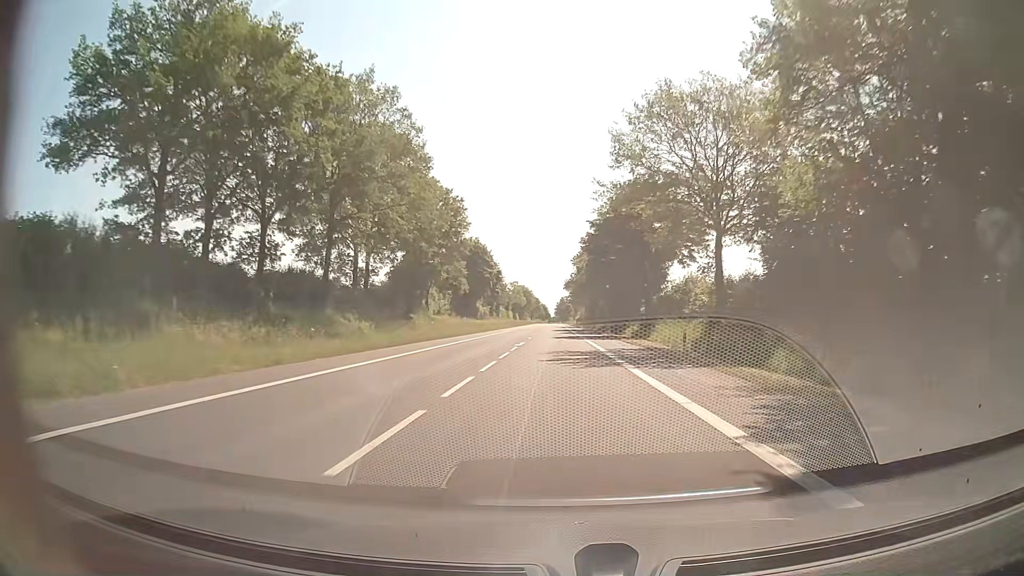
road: secondary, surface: asphalt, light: Day
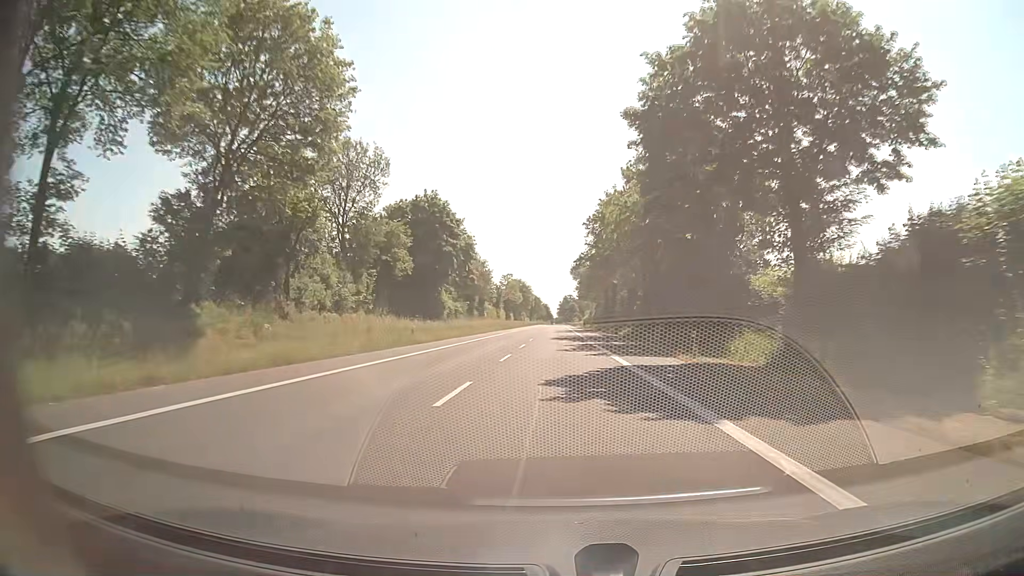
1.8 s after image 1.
(-0.1, +37.5) m; 0°
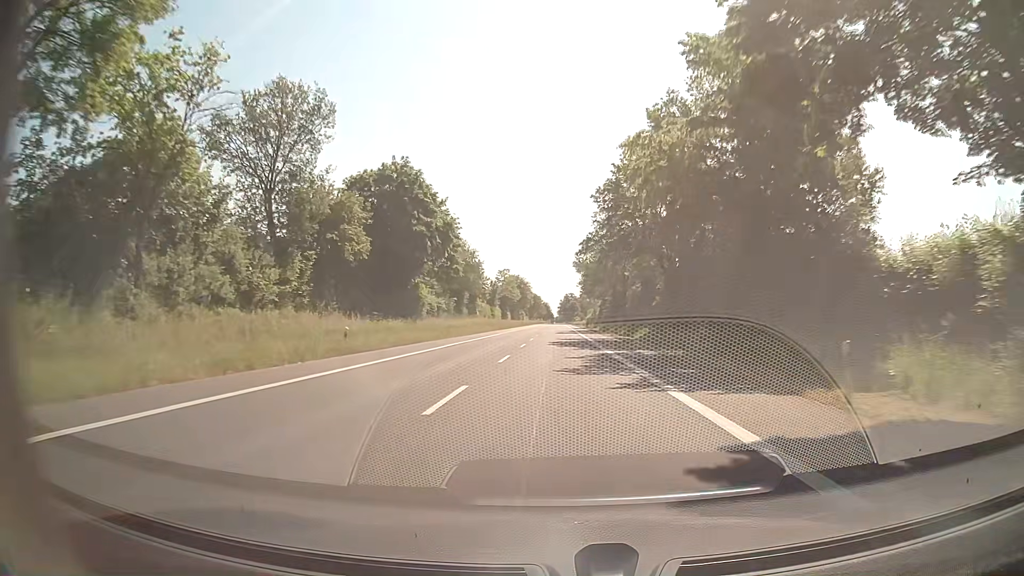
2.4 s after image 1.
(0.0, +13.0) m; 0°
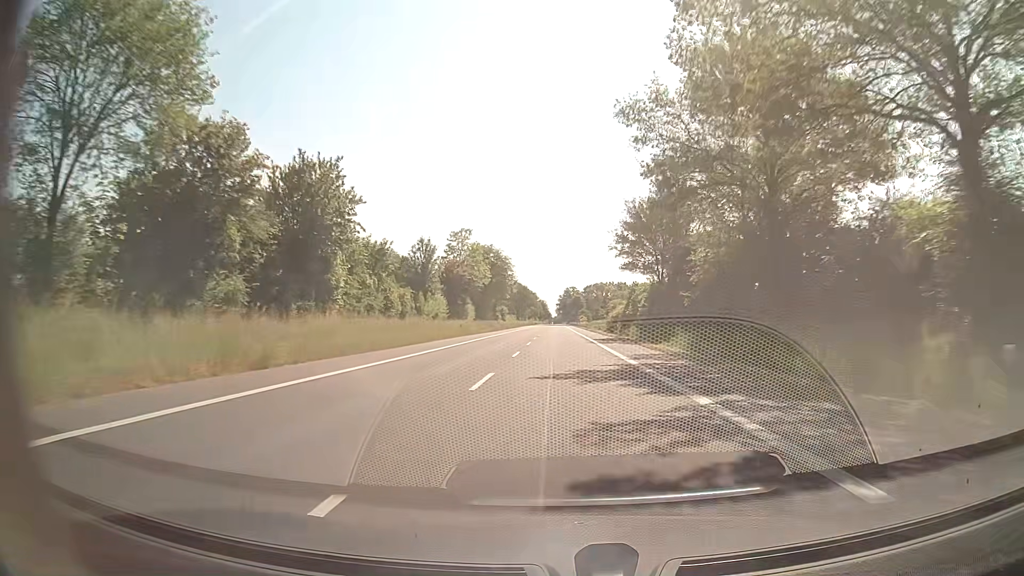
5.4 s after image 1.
(-0.1, +69.1) m; 0°
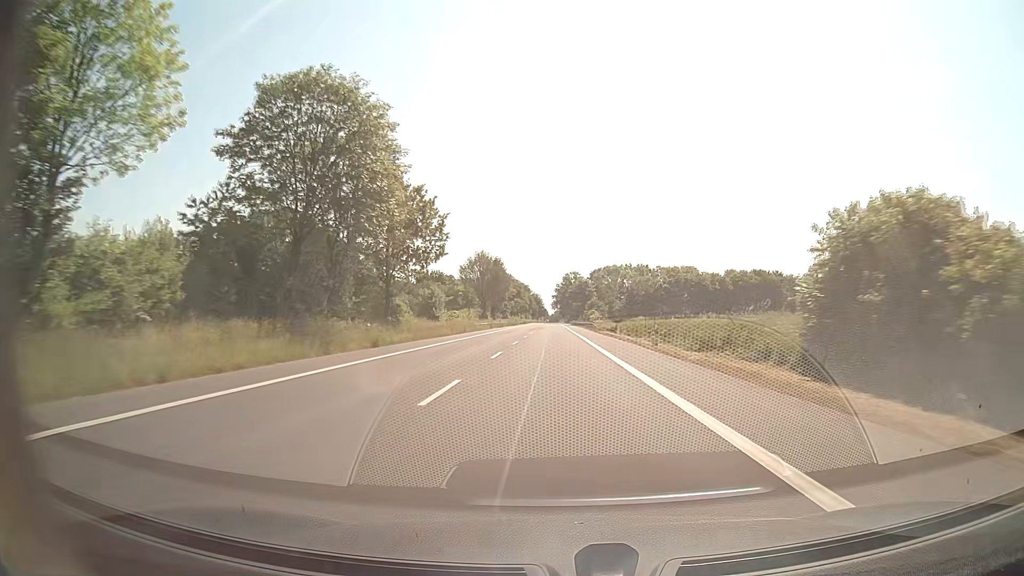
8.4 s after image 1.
(+0.3, +74.8) m; 0°
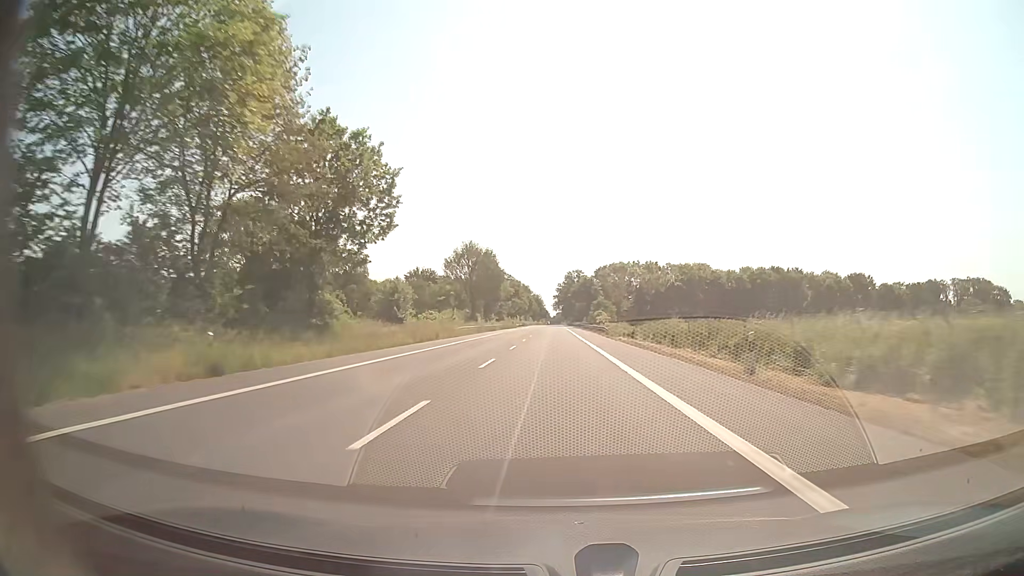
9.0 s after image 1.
(0.0, +15.4) m; 0°
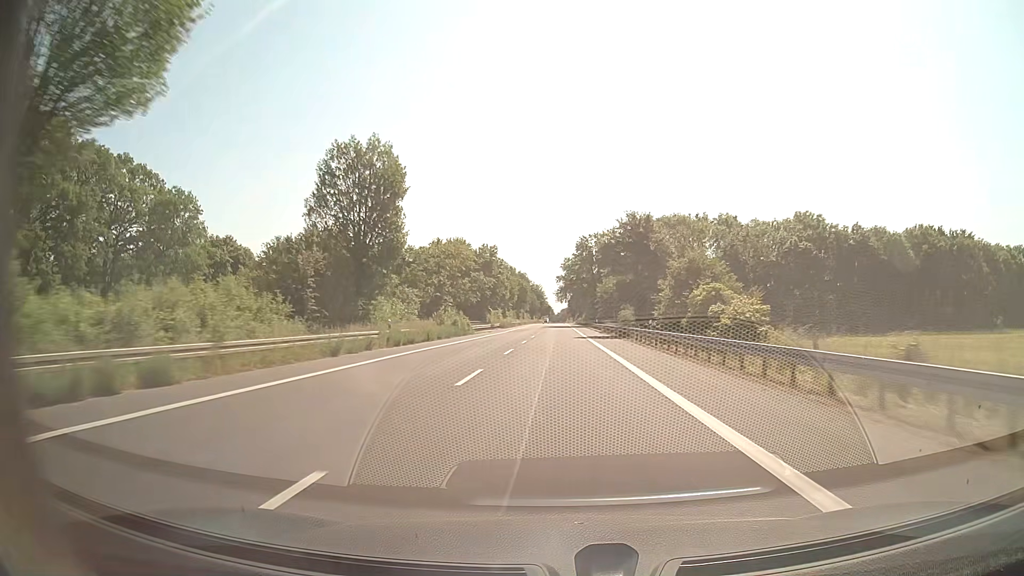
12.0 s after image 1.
(-0.2, +77.7) m; 0°
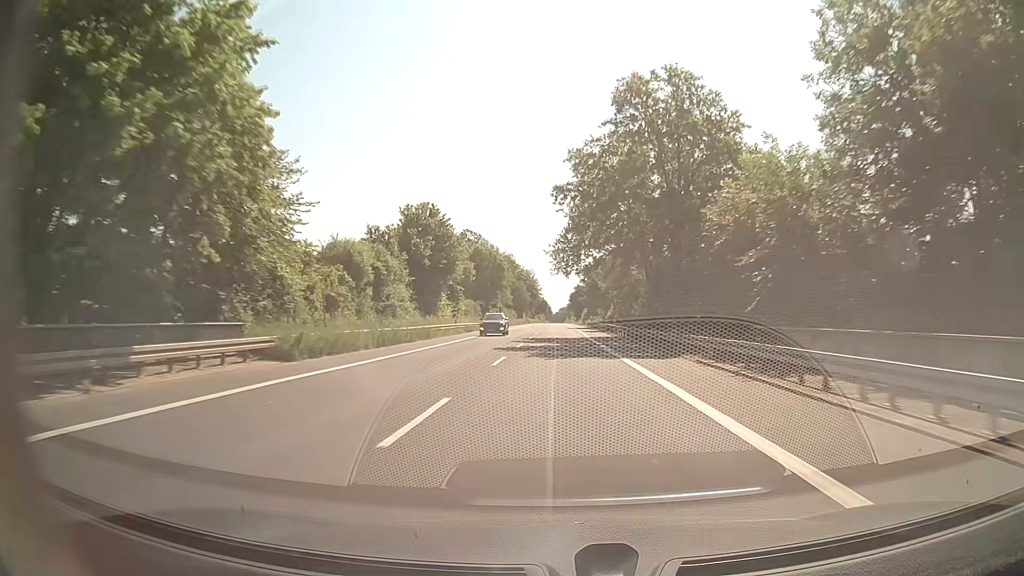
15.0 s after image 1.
(0.0, +78.6) m; 0°
(0, +10) (0, +20) (0, +30) (0, +40) (0, +50) (0, +60) (0, +70) (0, +80) (0, +90) (0, +100) m
